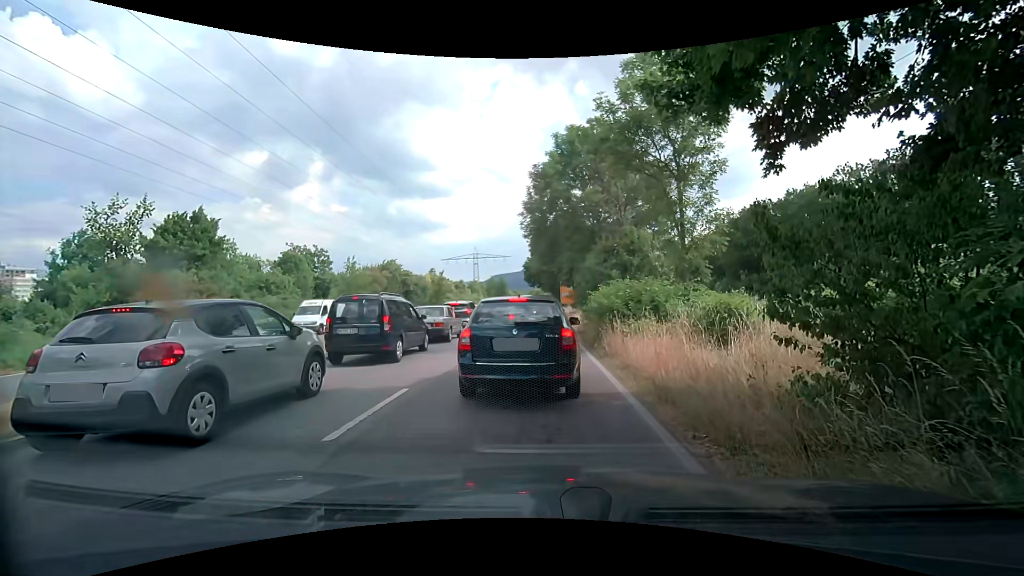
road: primary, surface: asphalt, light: Day
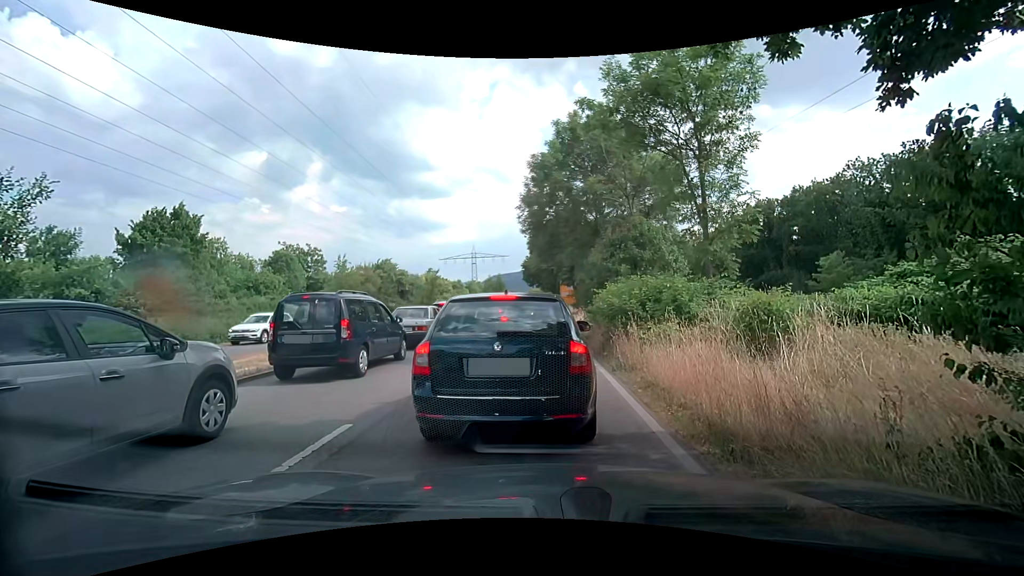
(0.0, +2.2) m; -2°
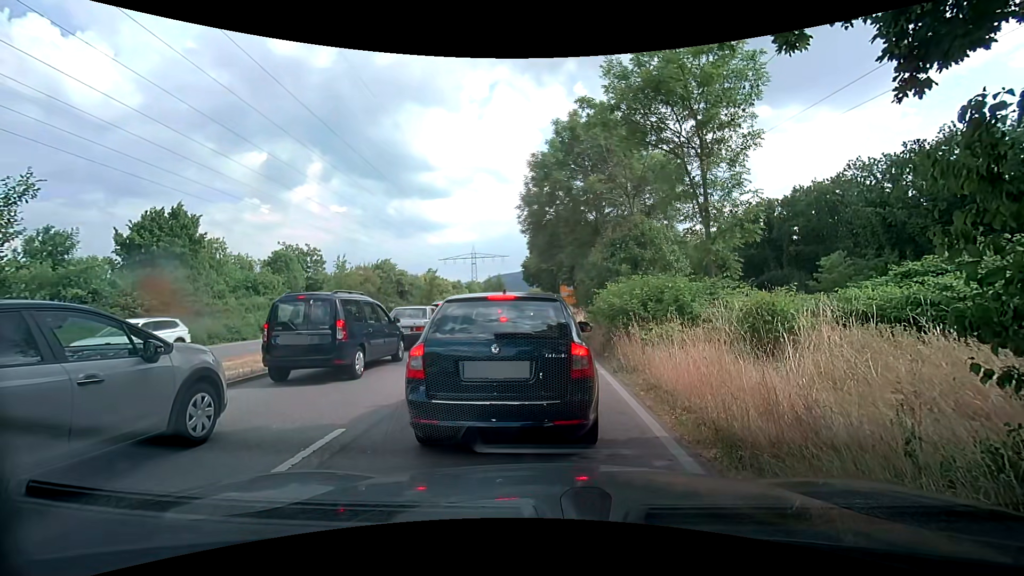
(0.0, +0.2) m; 0°
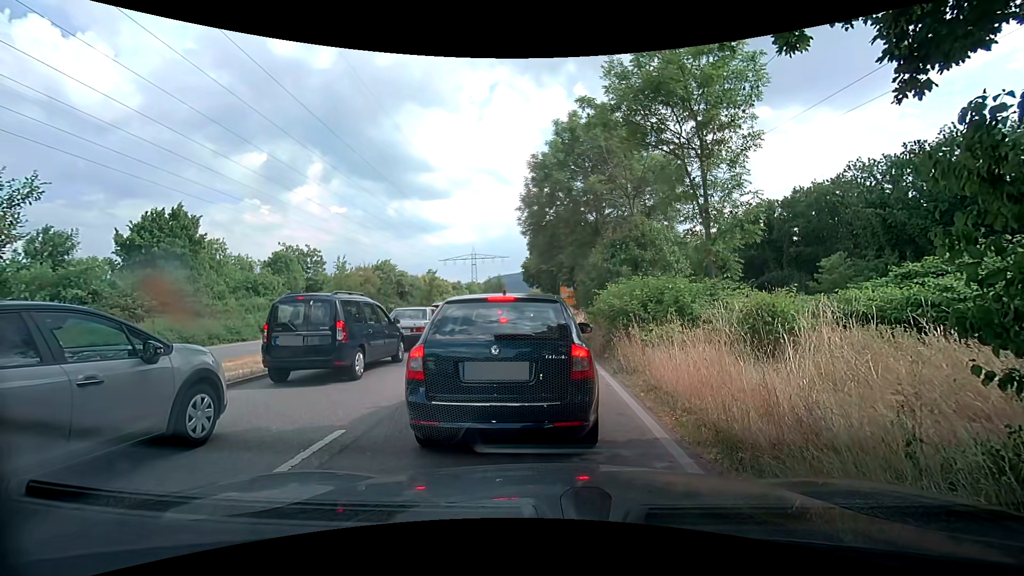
(0.0, +0.1) m; 0°
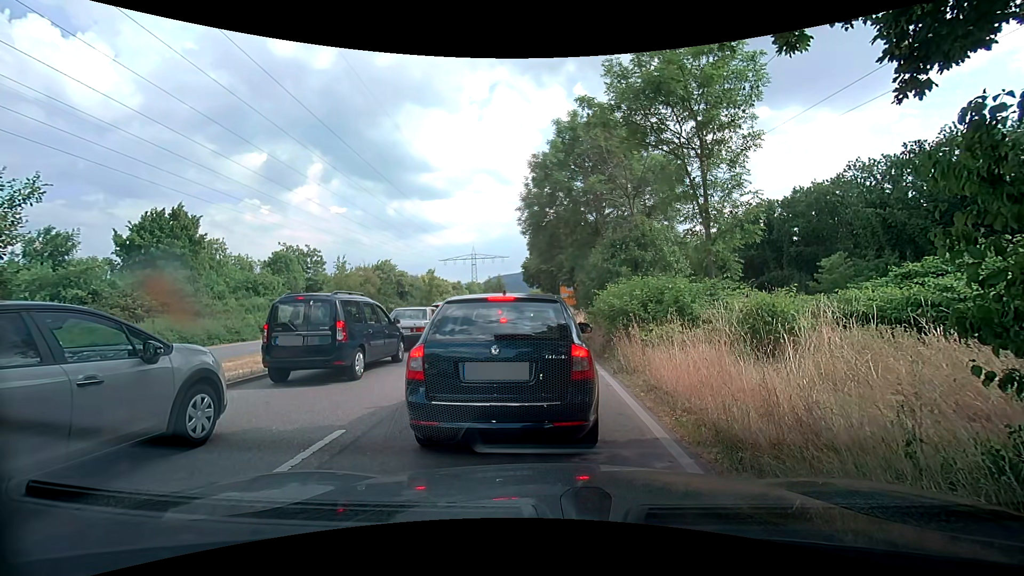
(0.0, 0.0) m; 0°
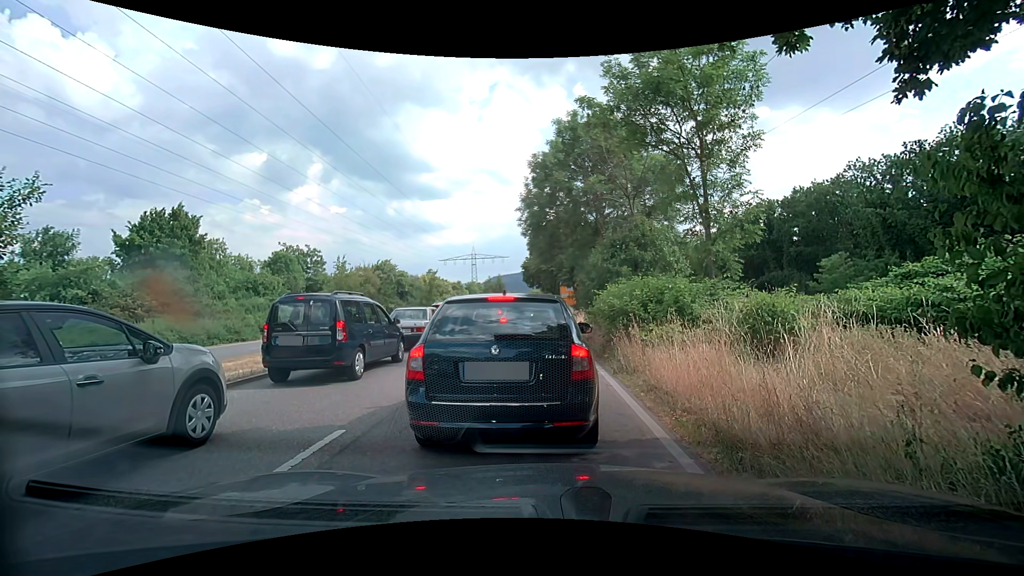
(0.0, 0.0) m; 0°
